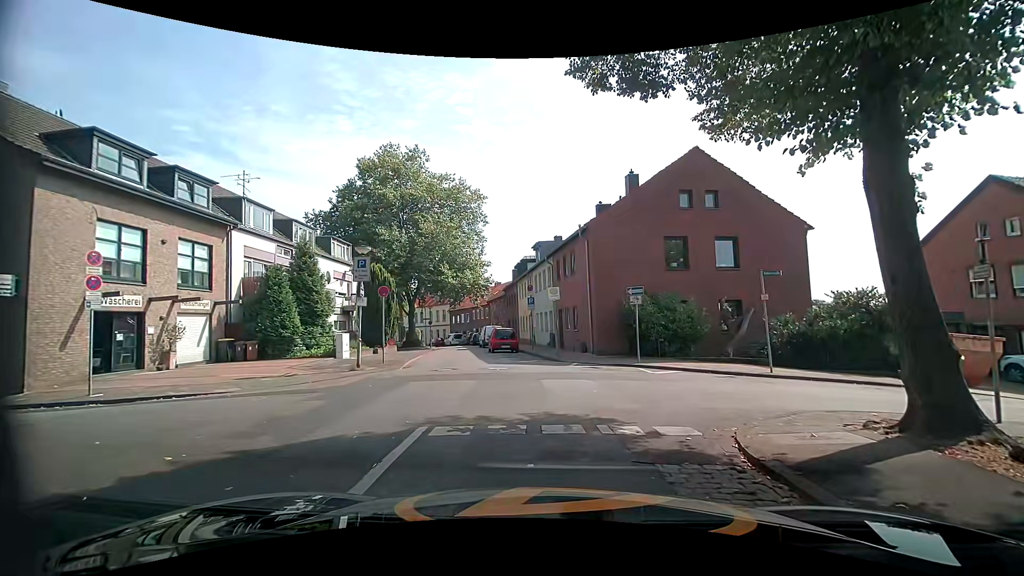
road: residential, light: Day
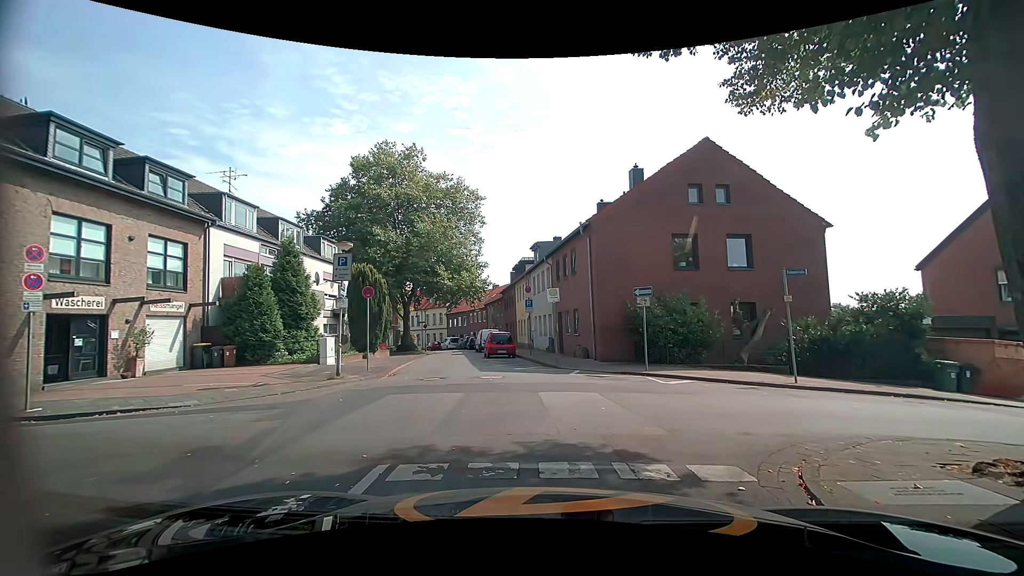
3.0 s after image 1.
(0.0, +1.5) m; -2°
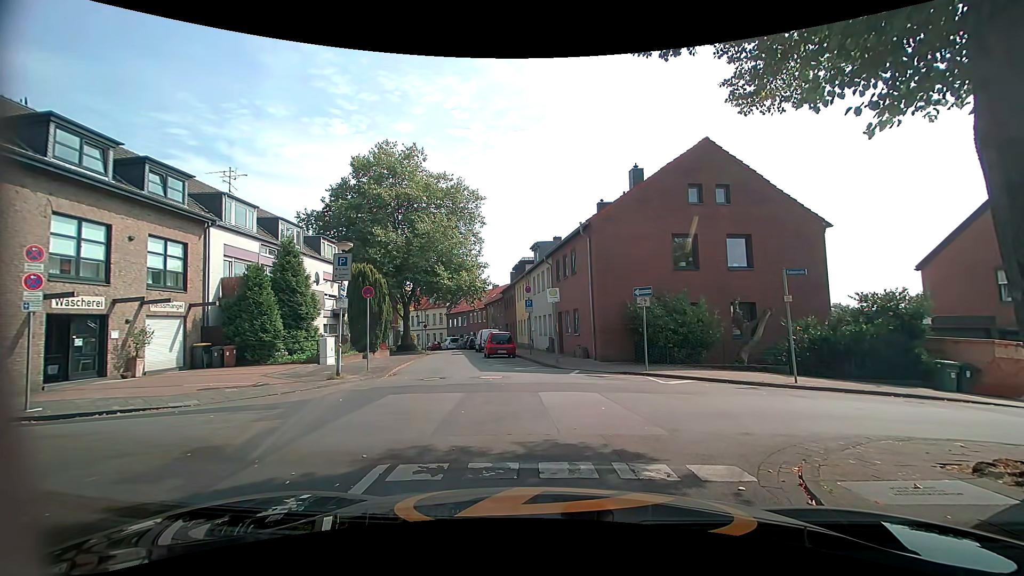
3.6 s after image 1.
(0.0, 0.0) m; 0°
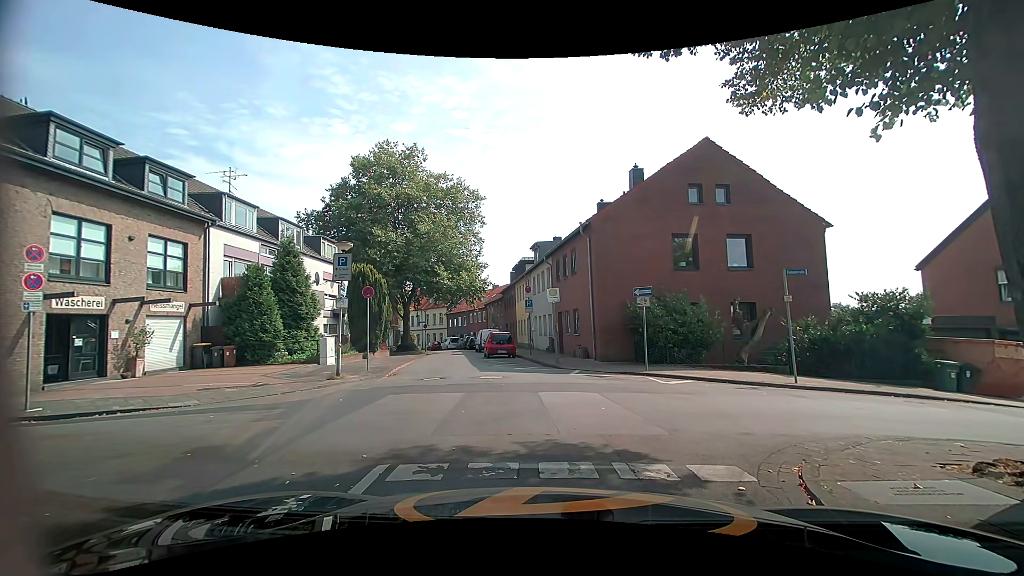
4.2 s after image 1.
(0.0, 0.0) m; 0°
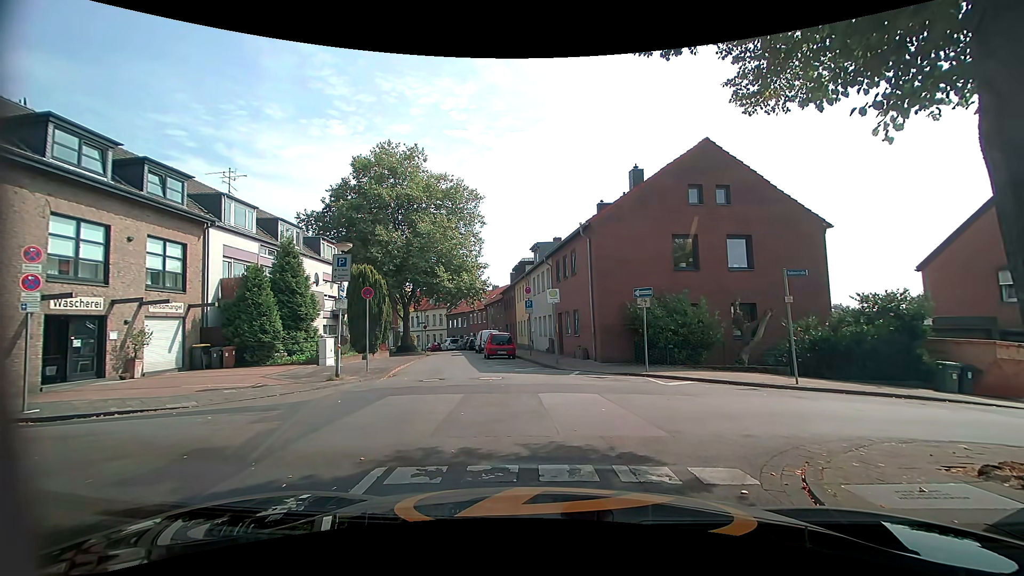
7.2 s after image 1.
(0.0, 0.0) m; 0°
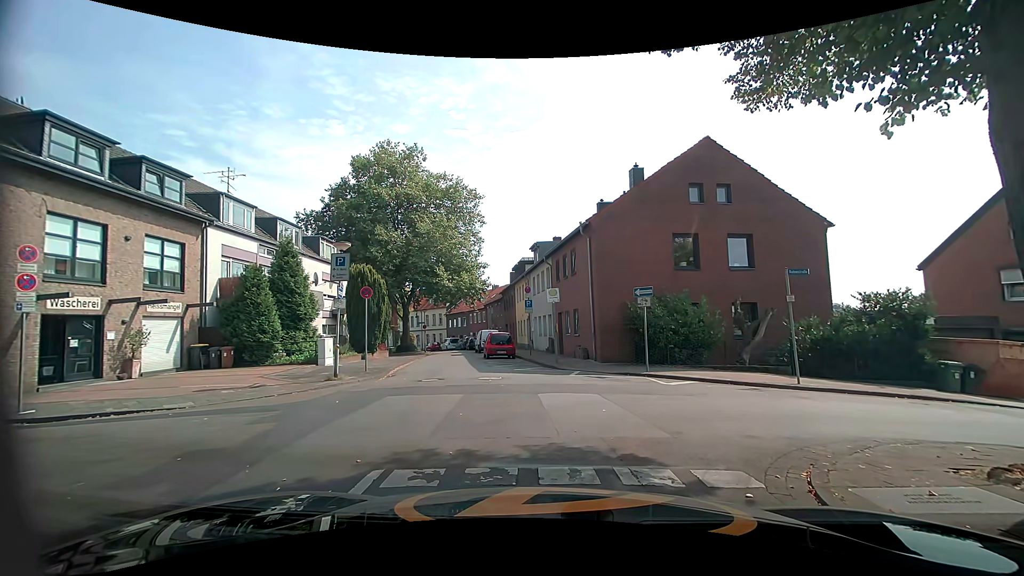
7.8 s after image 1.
(0.0, +0.1) m; 0°
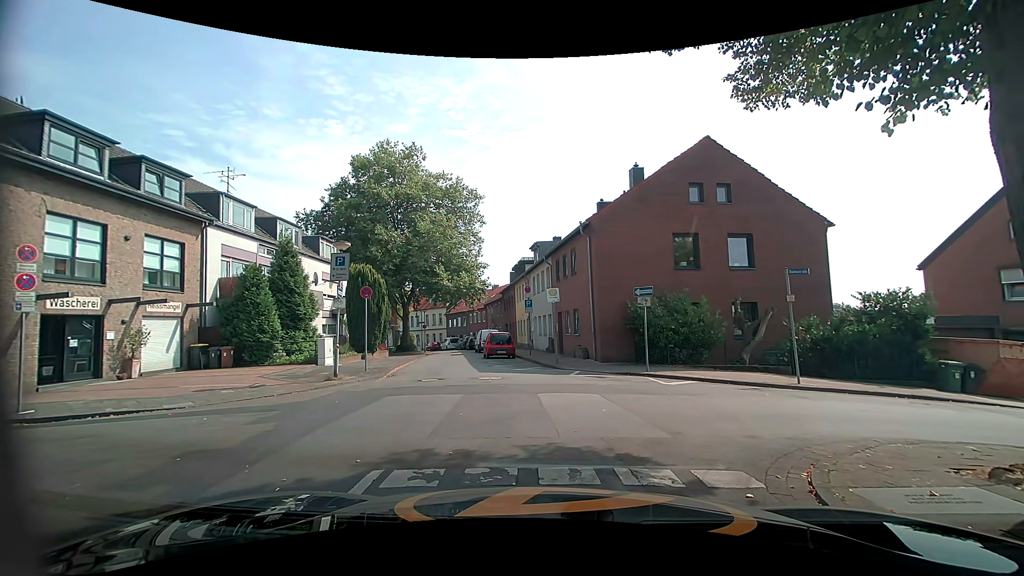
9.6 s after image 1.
(0.0, +0.1) m; 0°
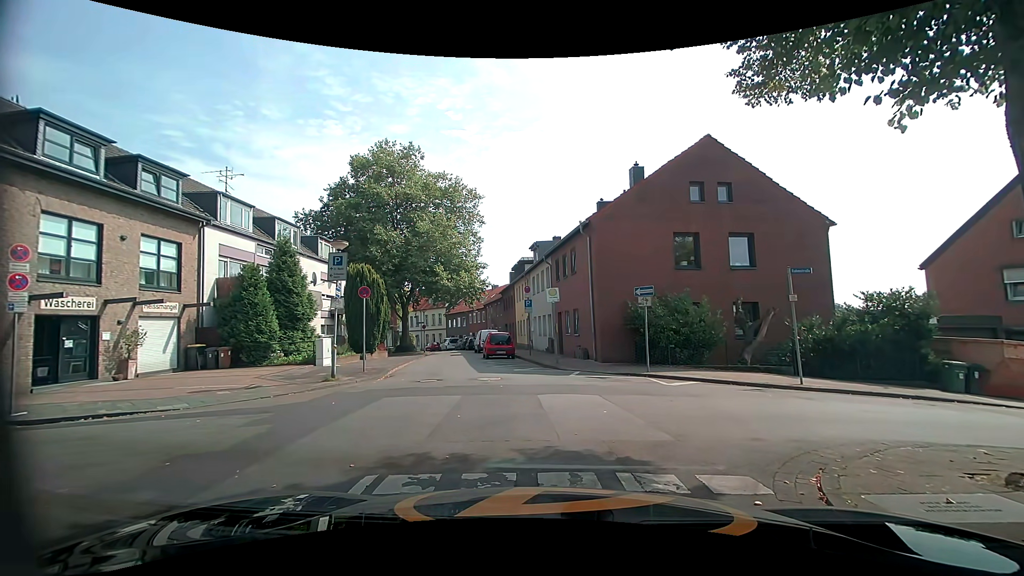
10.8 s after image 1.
(0.0, +0.1) m; 0°
